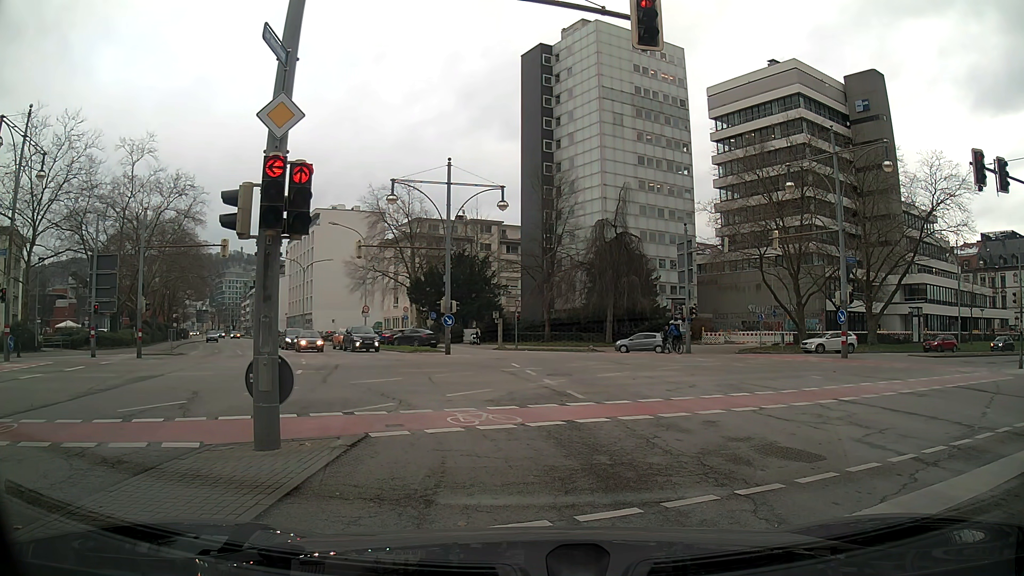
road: secondary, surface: asphalt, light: Day
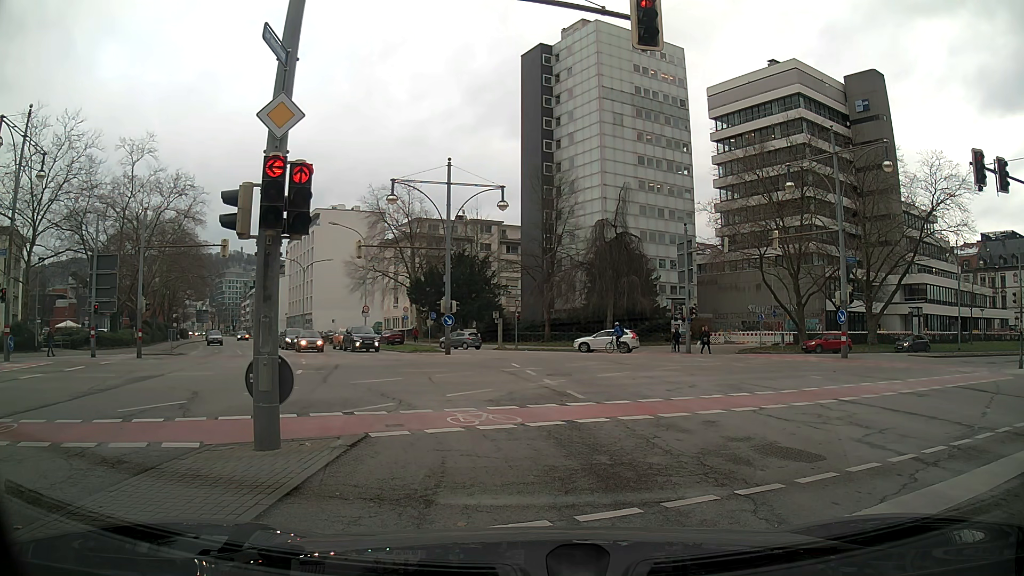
(0.0, 0.0) m; 0°
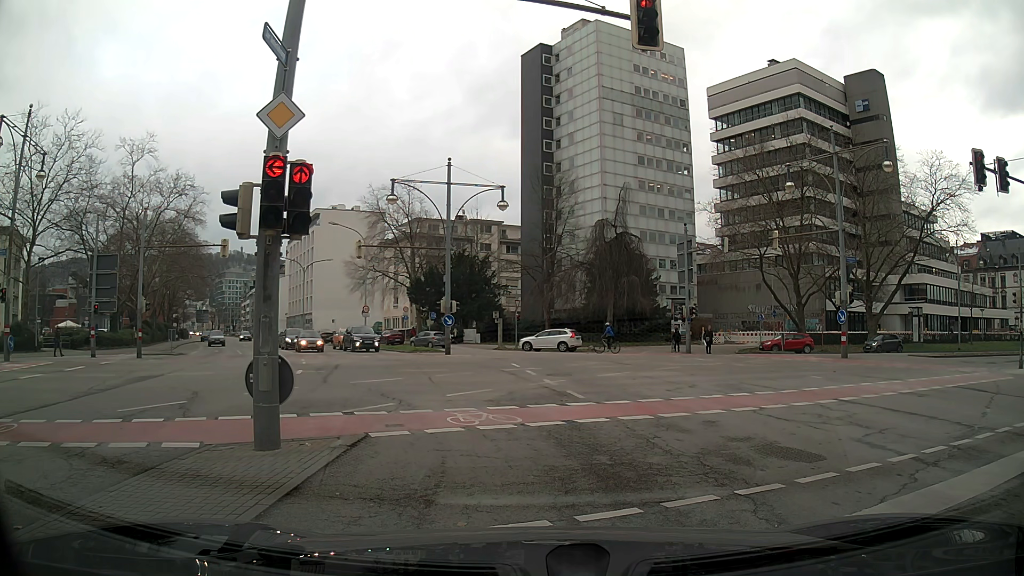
(0.0, 0.0) m; 0°
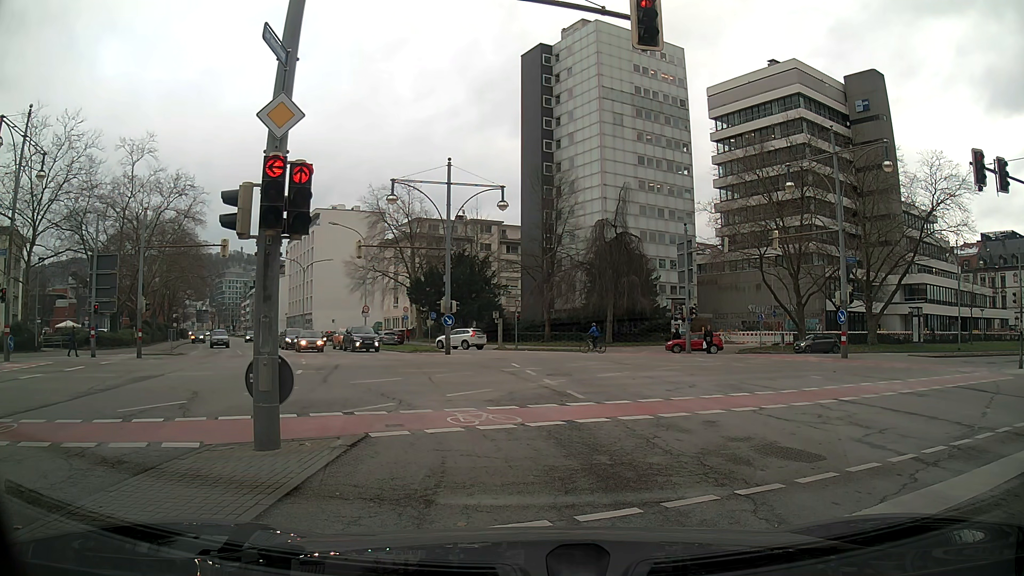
(0.0, 0.0) m; 0°
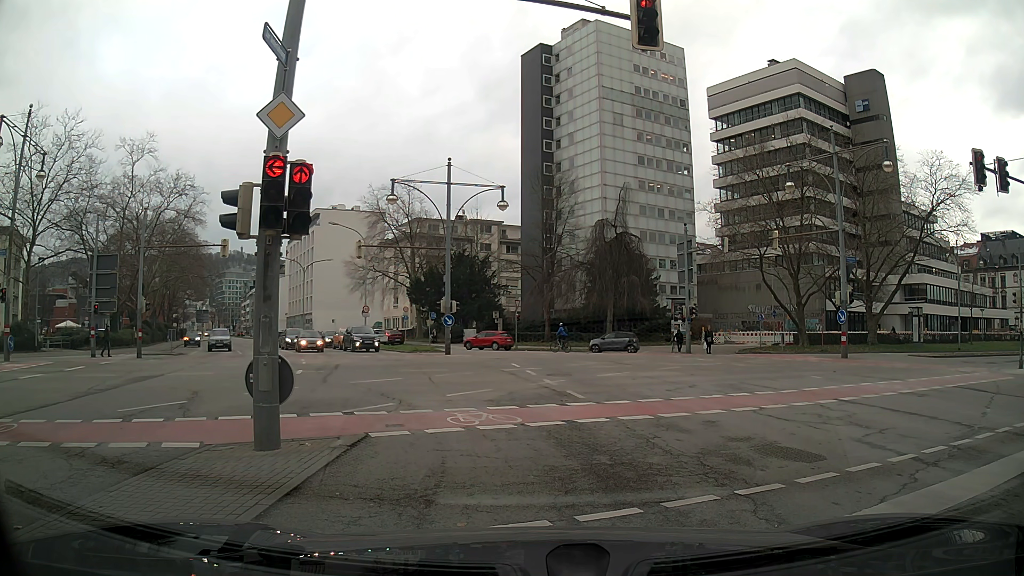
(0.0, 0.0) m; 0°
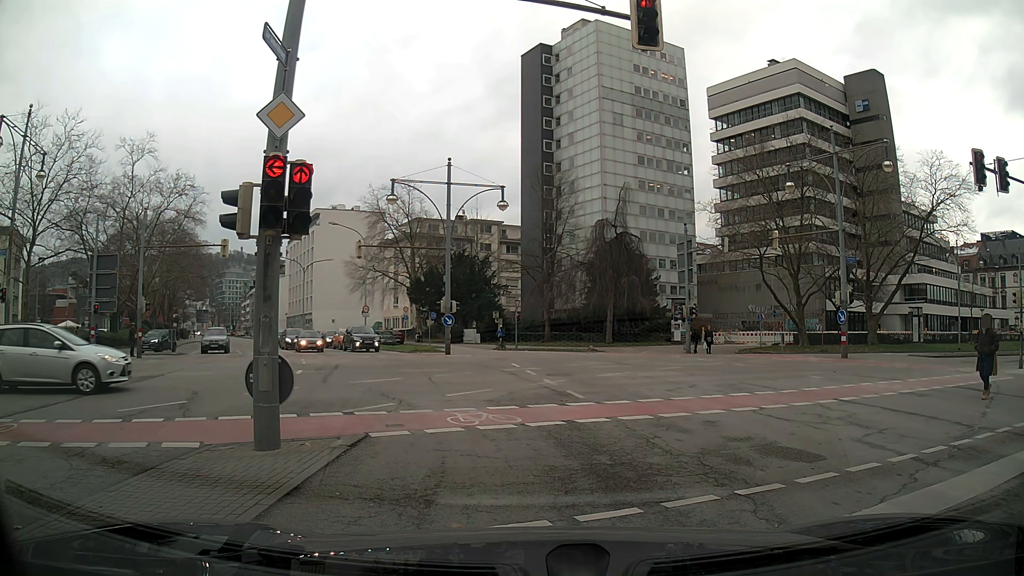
(0.0, 0.0) m; 0°
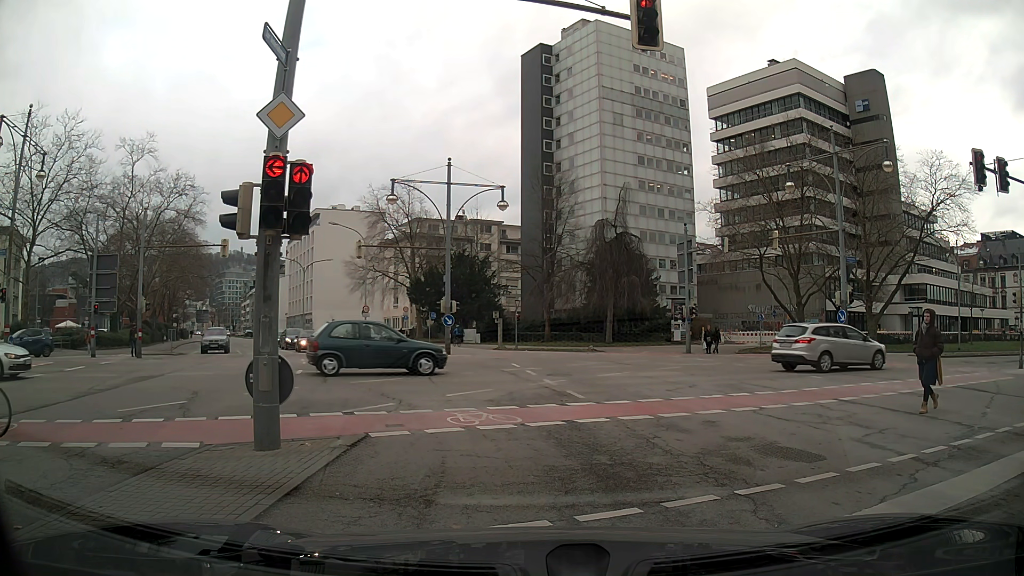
(0.0, 0.0) m; 0°
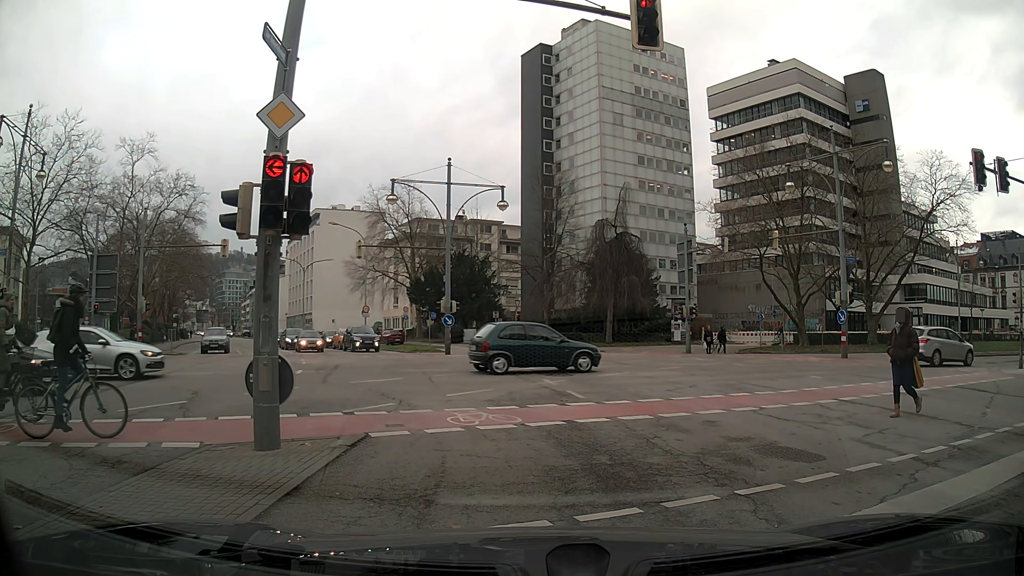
(0.0, 0.0) m; 0°
